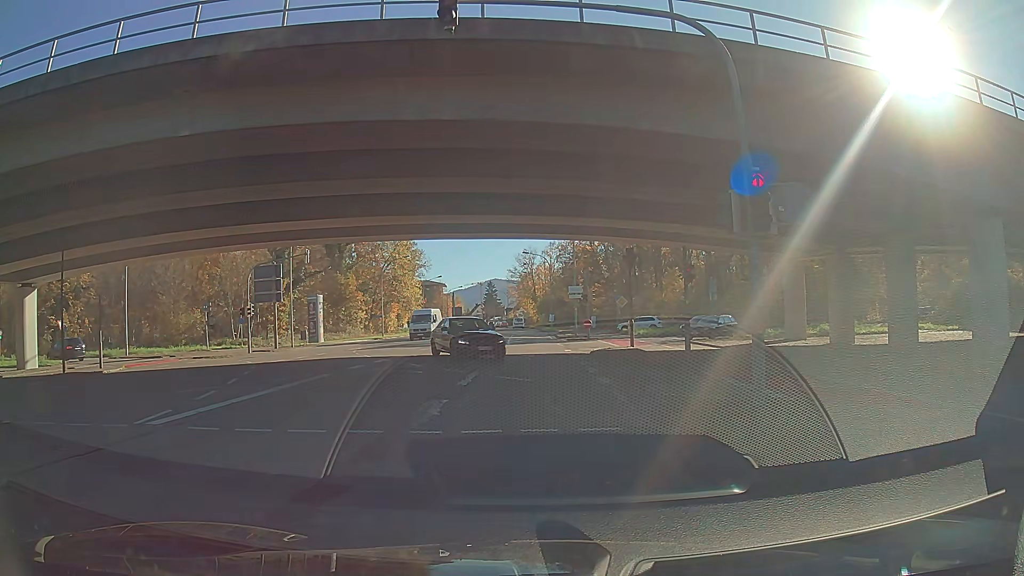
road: secondary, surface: asphalt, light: Day
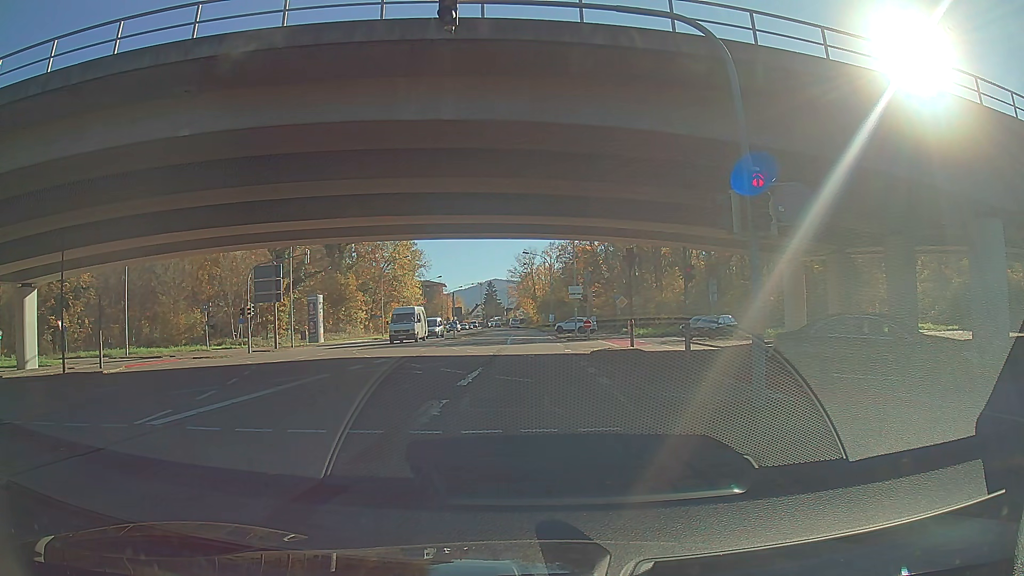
(0.0, 0.0) m; 0°
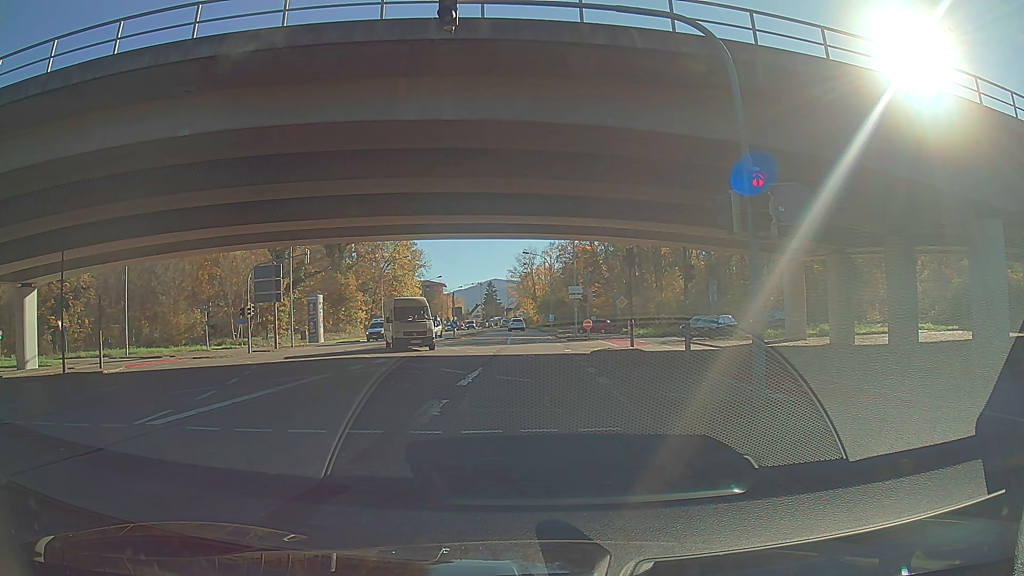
(0.0, 0.0) m; 0°
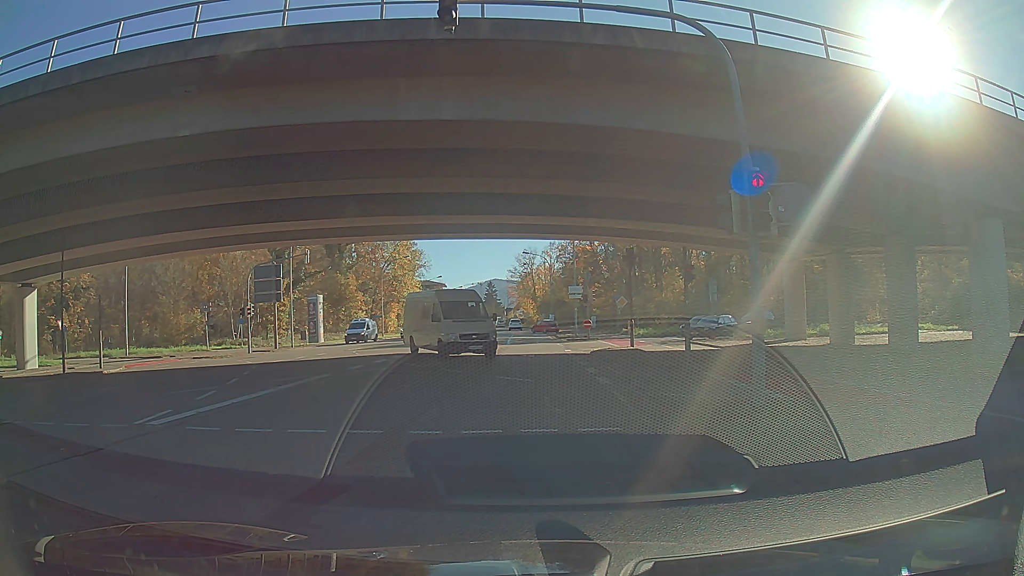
(0.0, 0.0) m; 0°
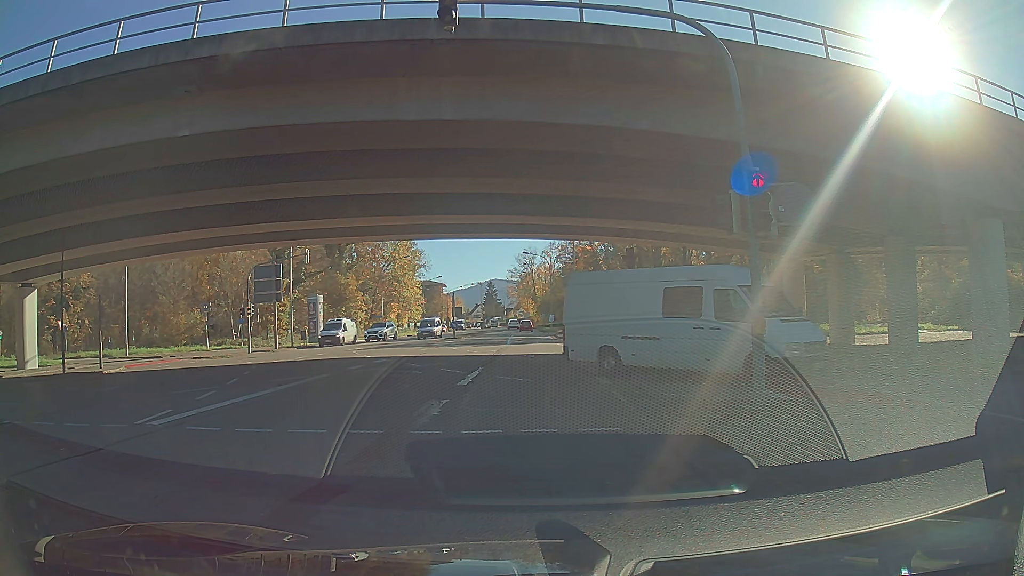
(0.0, 0.0) m; 0°
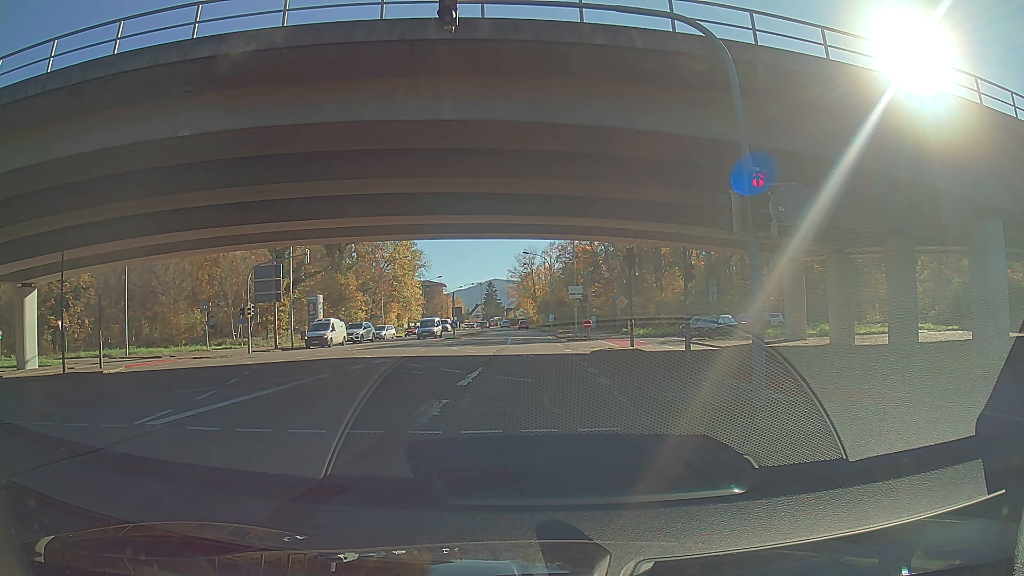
(0.0, 0.0) m; 0°
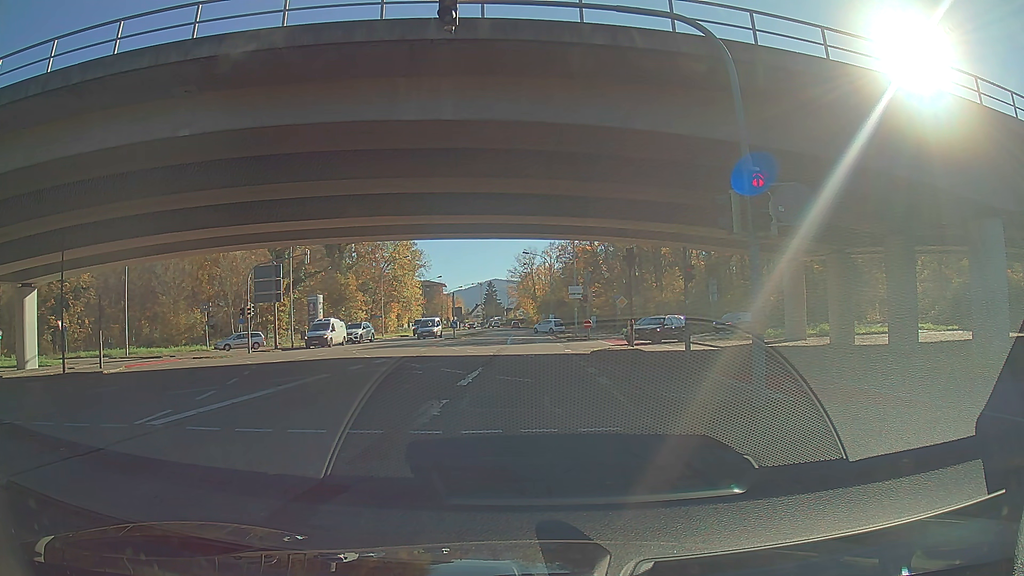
(0.0, 0.0) m; 0°
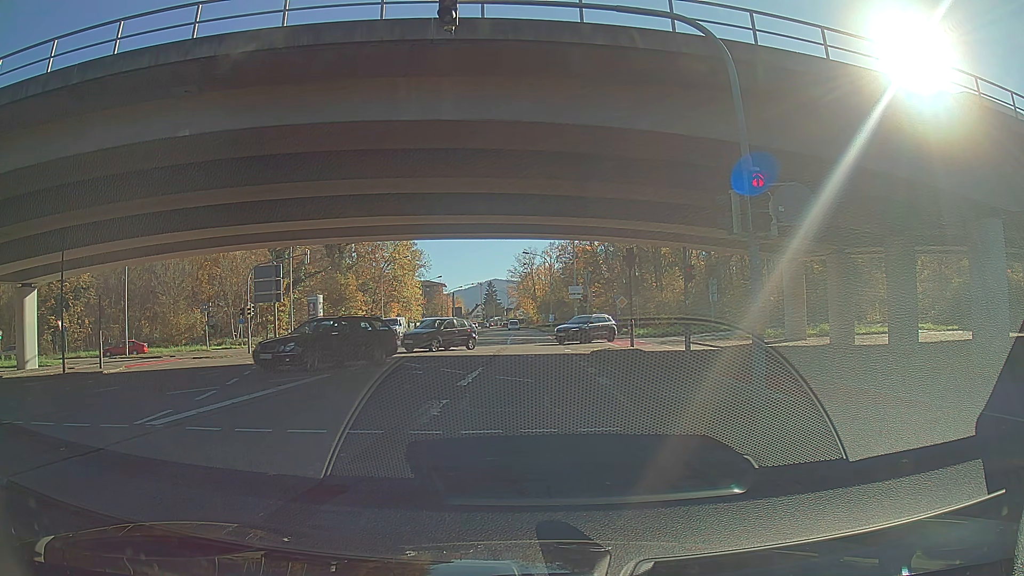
(0.0, 0.0) m; 0°
(0, +10) (0, +20) (0, +30) (0, +40) (0, +50) (-1, +60) (-1, +70) (-1, +80) (-1, +90) (-1, +100) m
